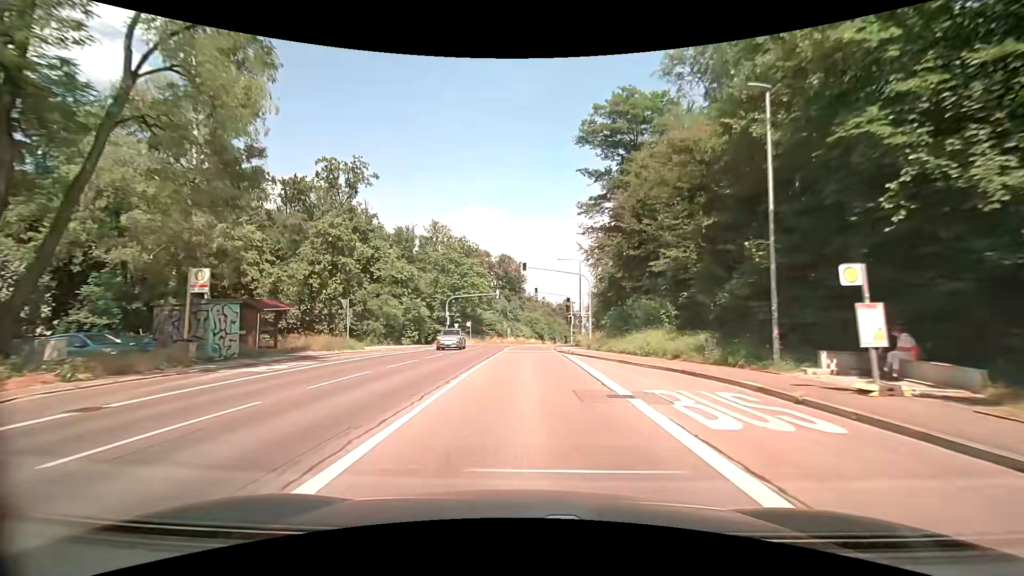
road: secondary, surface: asphalt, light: Day
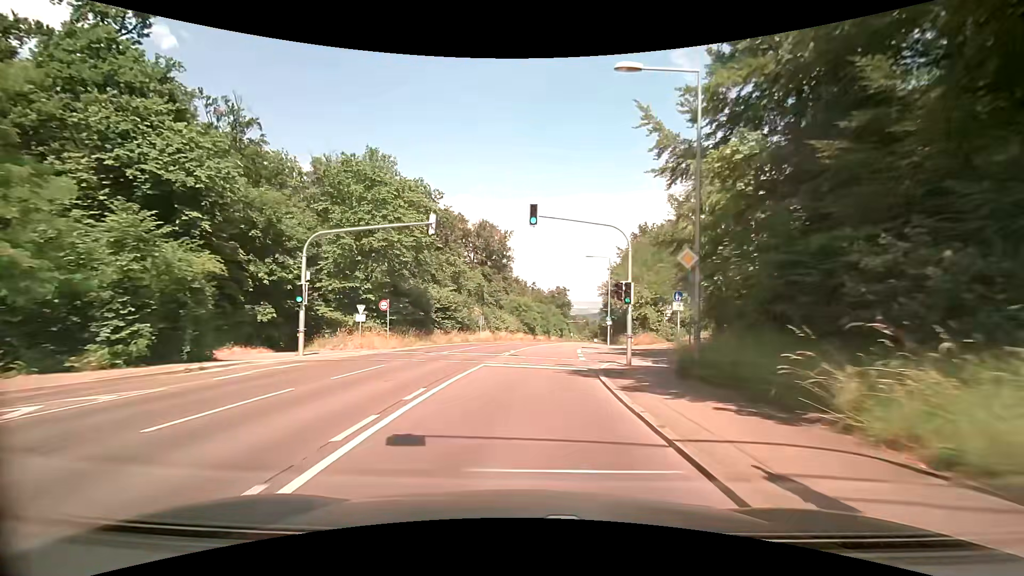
(+0.1, +34.7) m; 0°
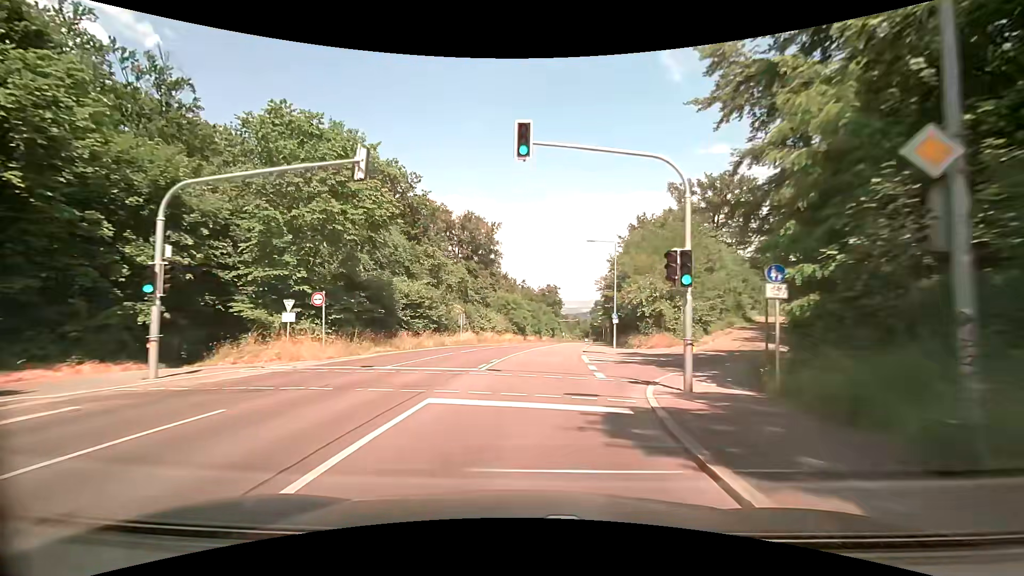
(+0.2, +8.2) m; +2°
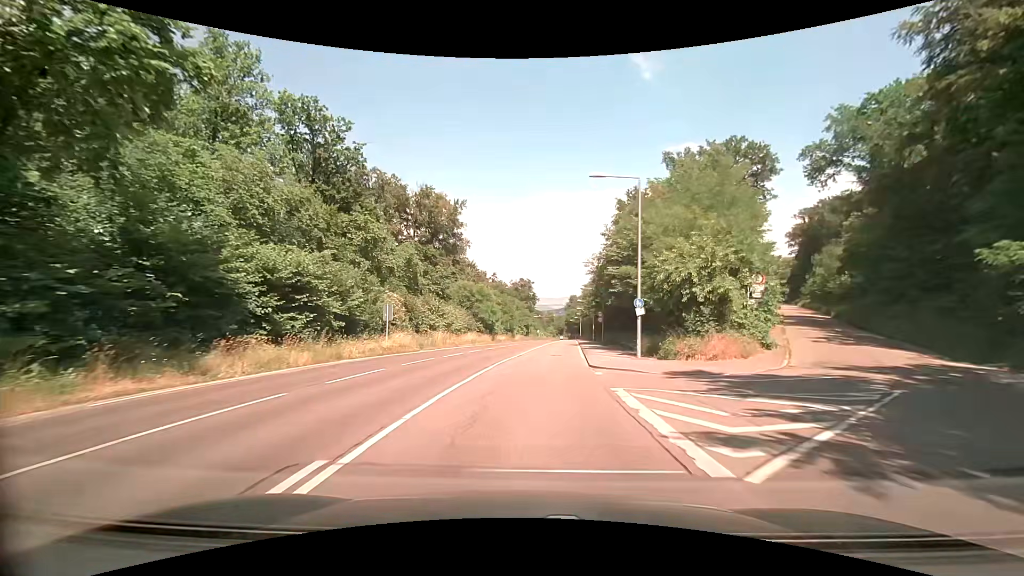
(+0.5, +16.0) m; +3°
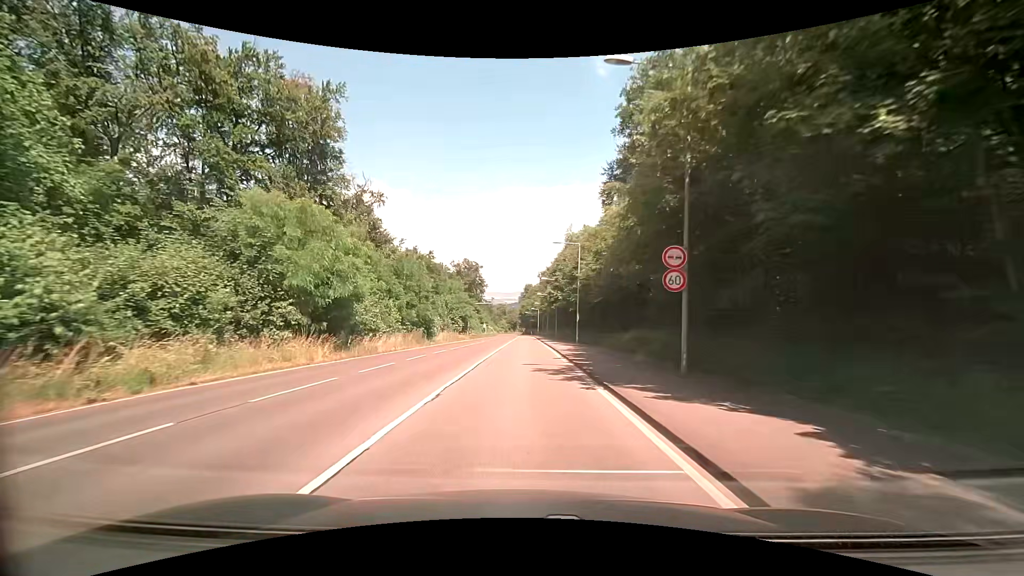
(+2.4, +38.3) m; +6°
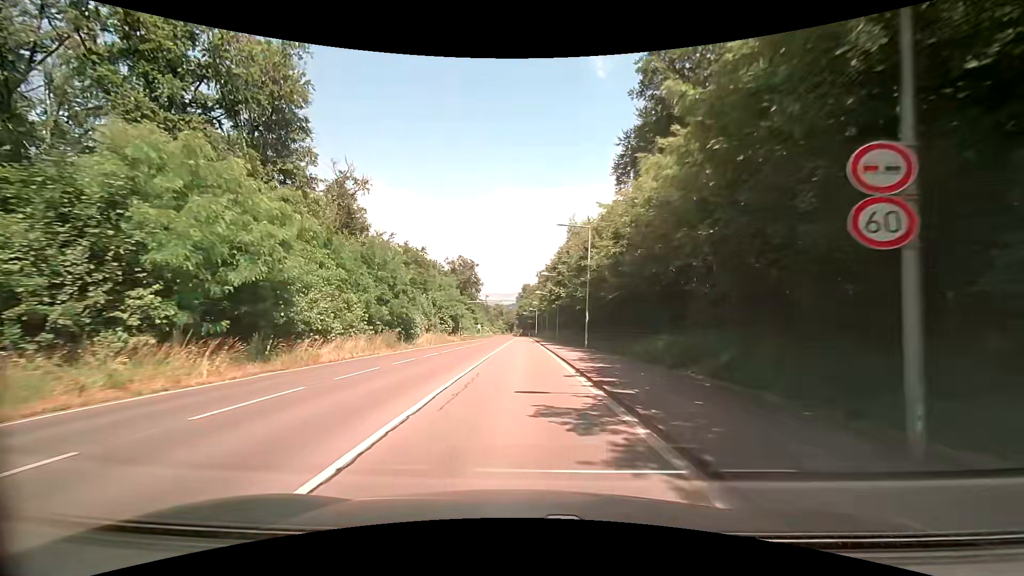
(0.0, +7.7) m; 0°
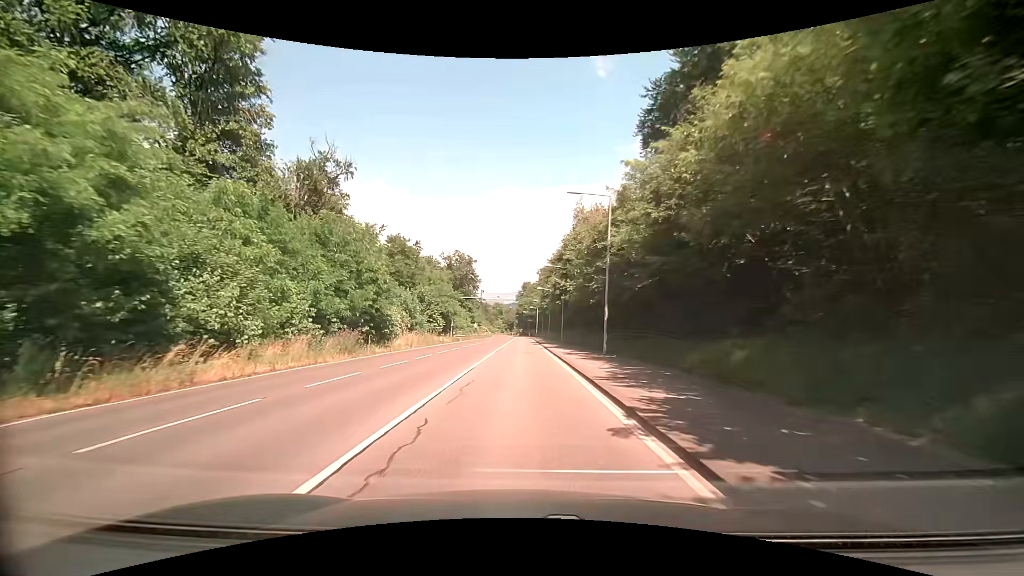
(0.0, +7.9) m; 0°
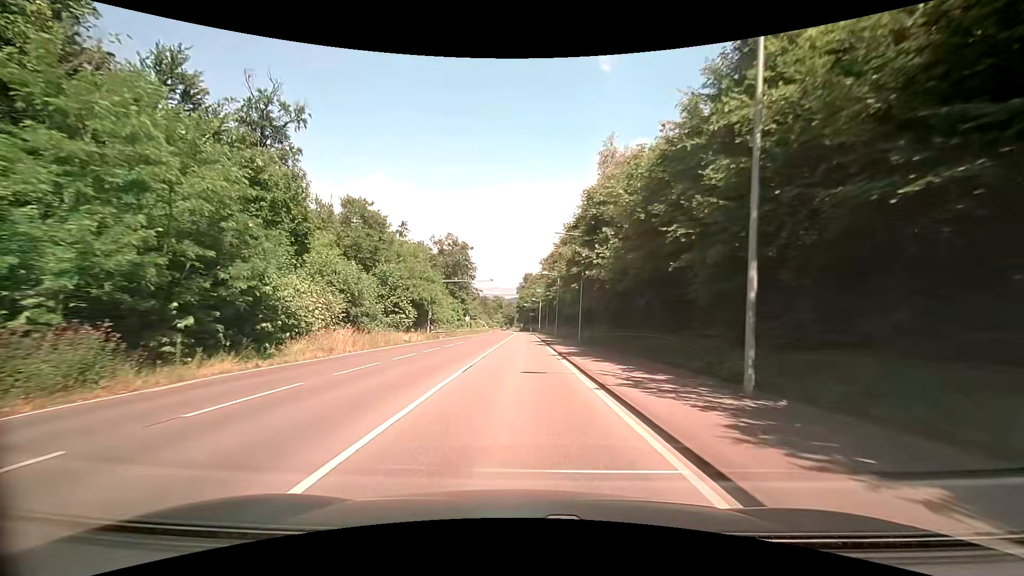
(-0.1, +16.3) m; 0°
(0, +10) (0, +20) (0, +30) (0, +40) (0, +50) (0, +60) (0, +70) (0, +80) (0, +90) (0, +100) m
